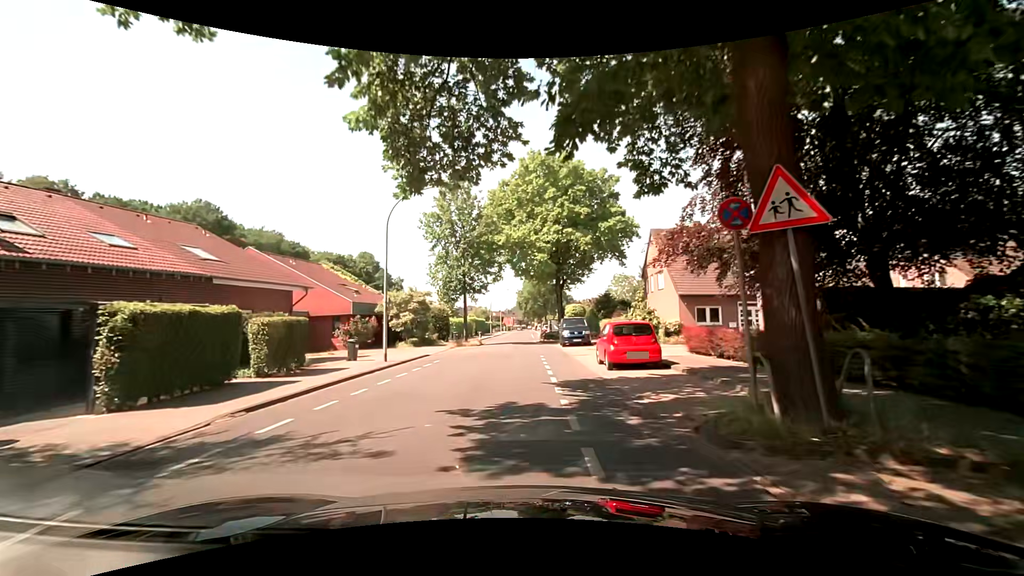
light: Day
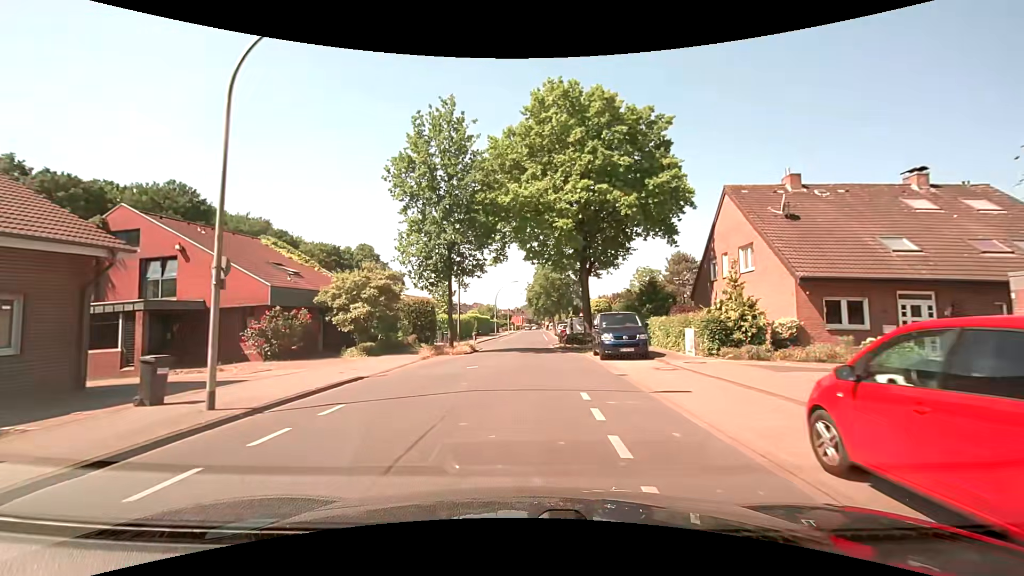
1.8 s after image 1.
(-0.3, +12.9) m; -1°
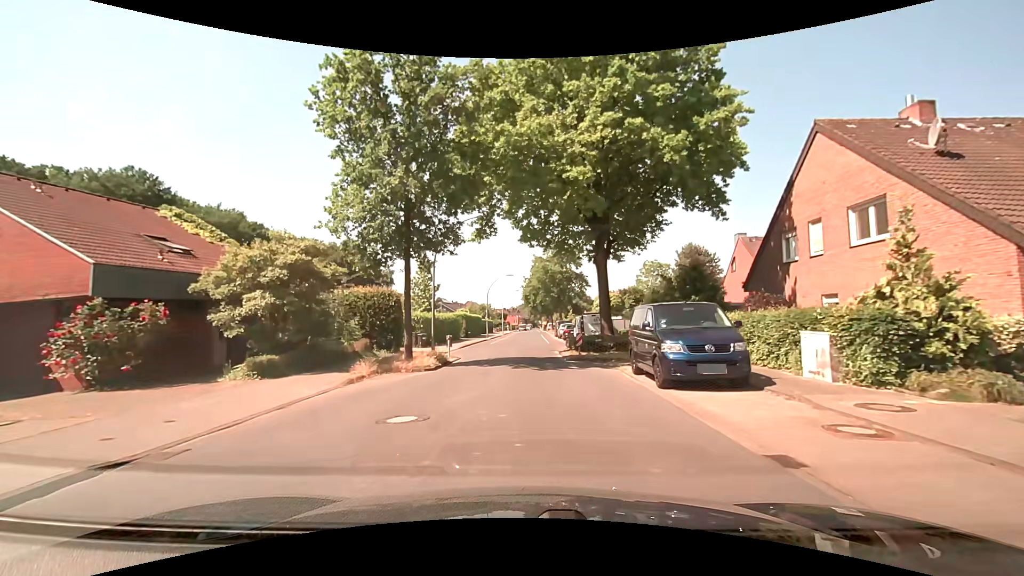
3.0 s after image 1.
(-0.1, +9.1) m; 0°
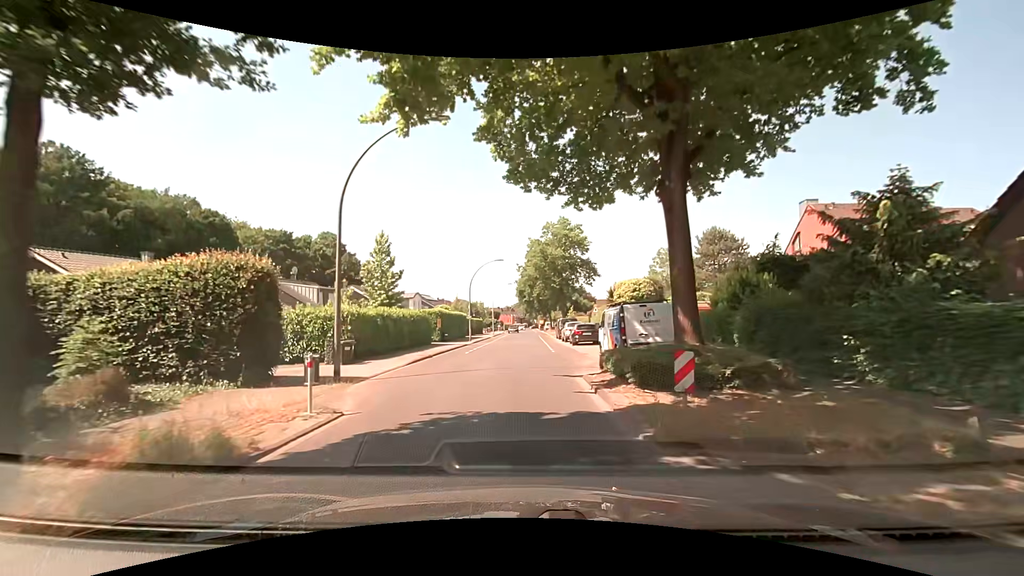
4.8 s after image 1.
(0.0, +13.5) m; +1°
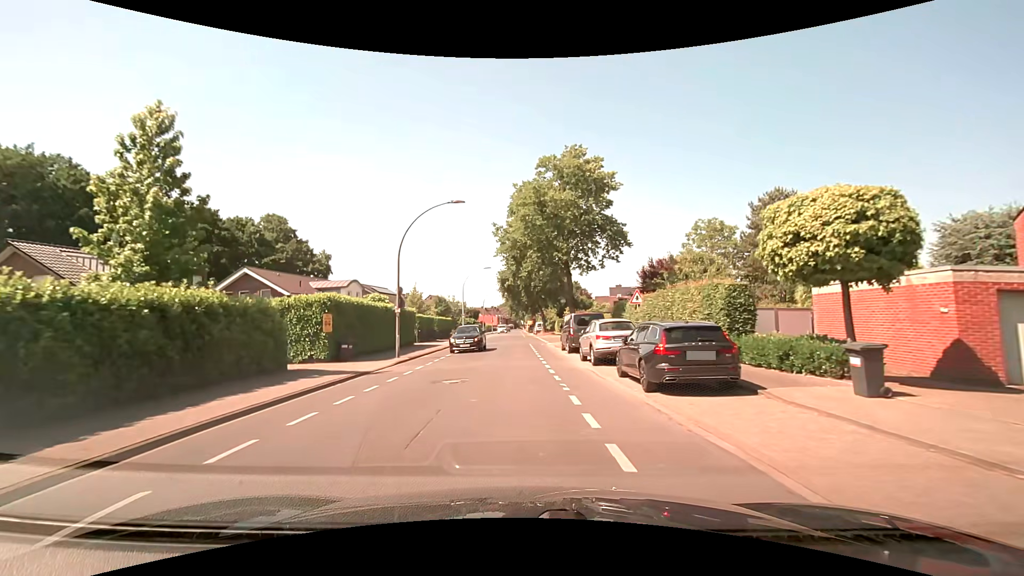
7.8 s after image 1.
(0.0, +22.6) m; +1°
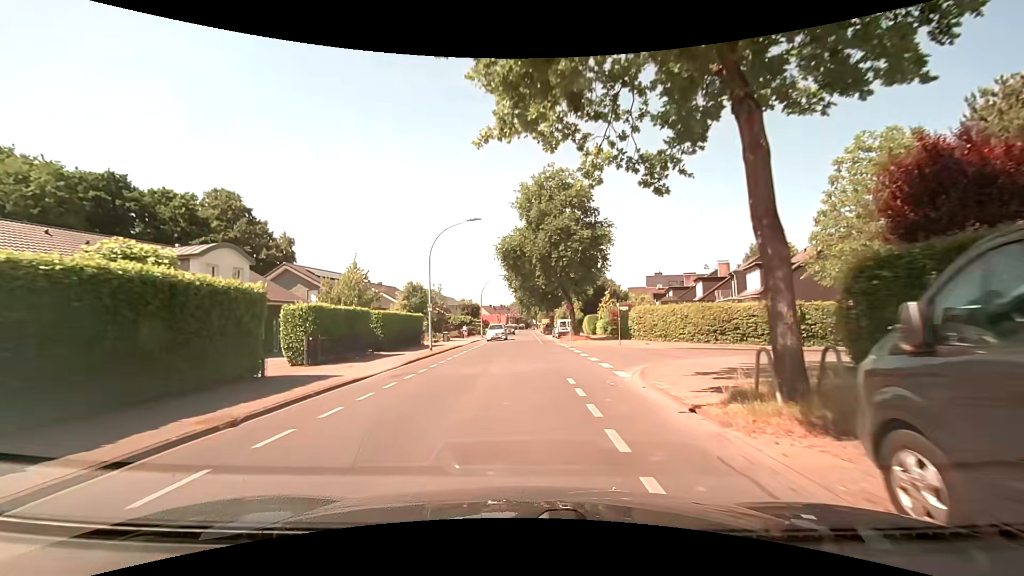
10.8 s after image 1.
(-0.4, +25.1) m; -2°
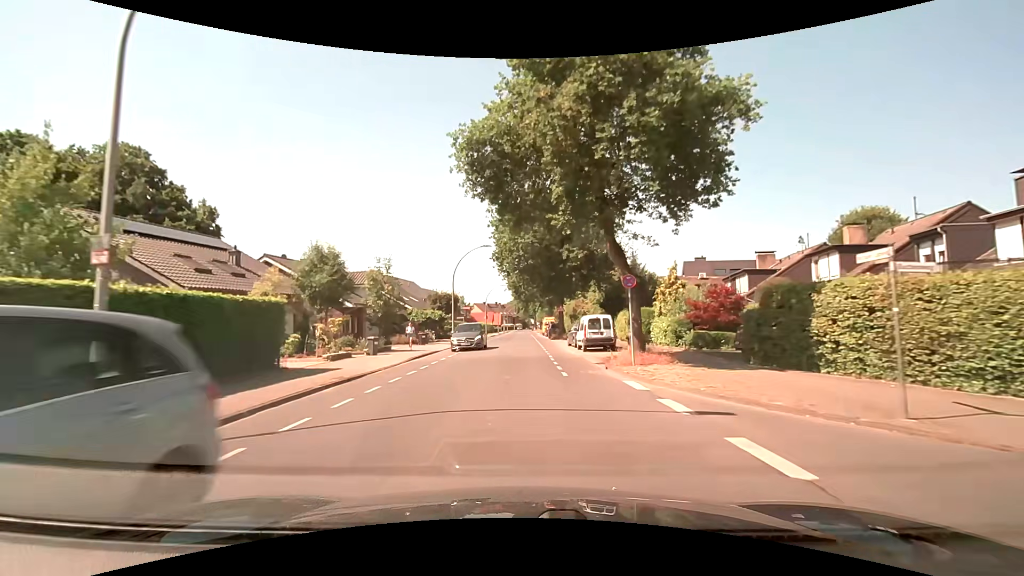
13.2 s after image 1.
(+0.2, +23.0) m; 0°
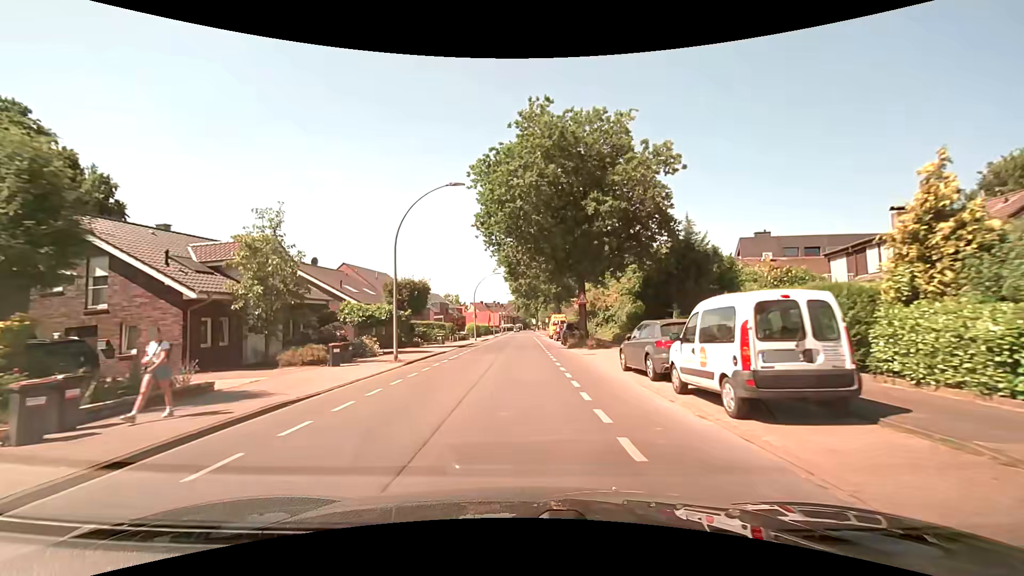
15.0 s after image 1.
(0.0, +18.0) m; -1°
